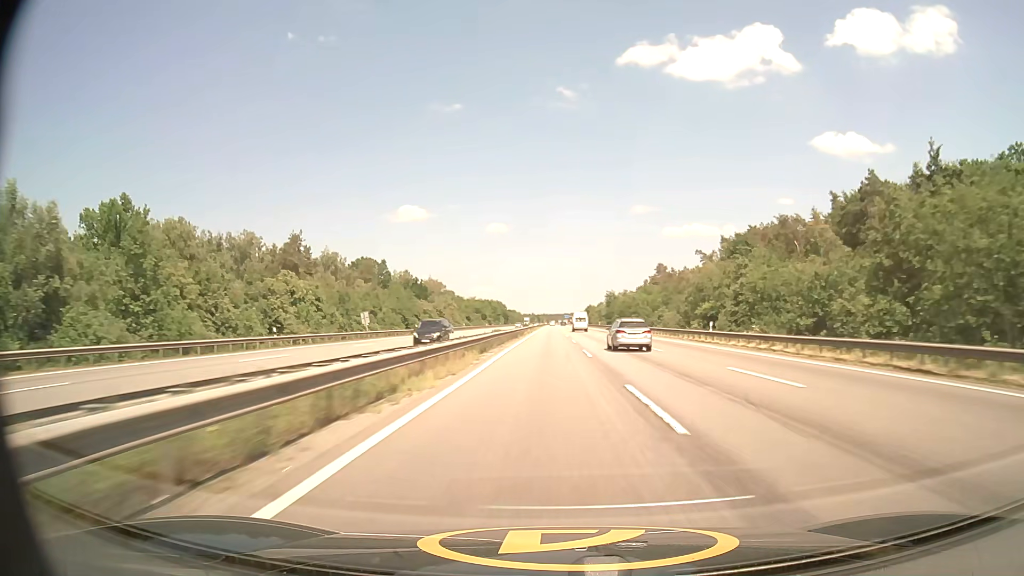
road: motorway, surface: asphalt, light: Day
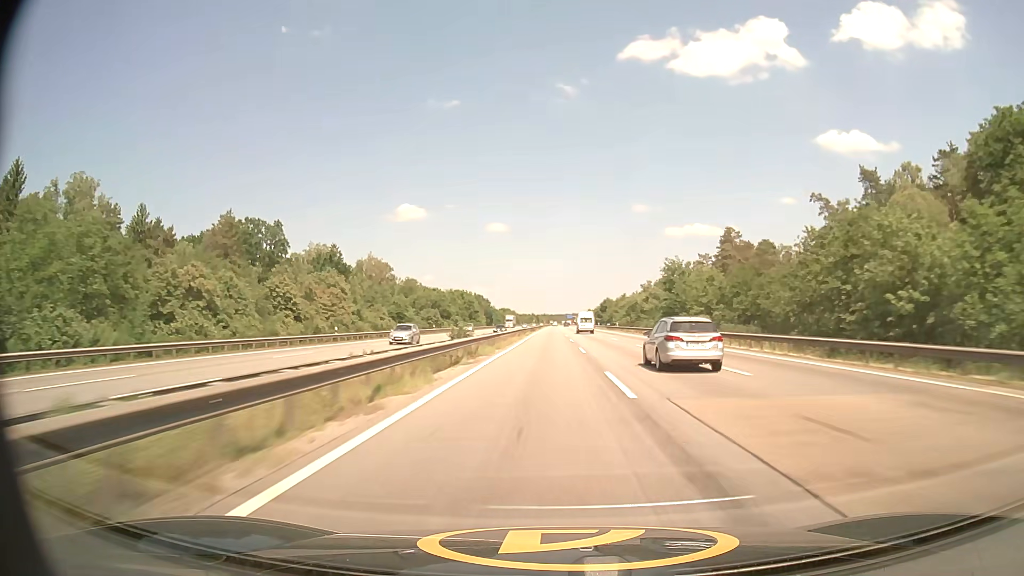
(0.0, +86.3) m; 0°
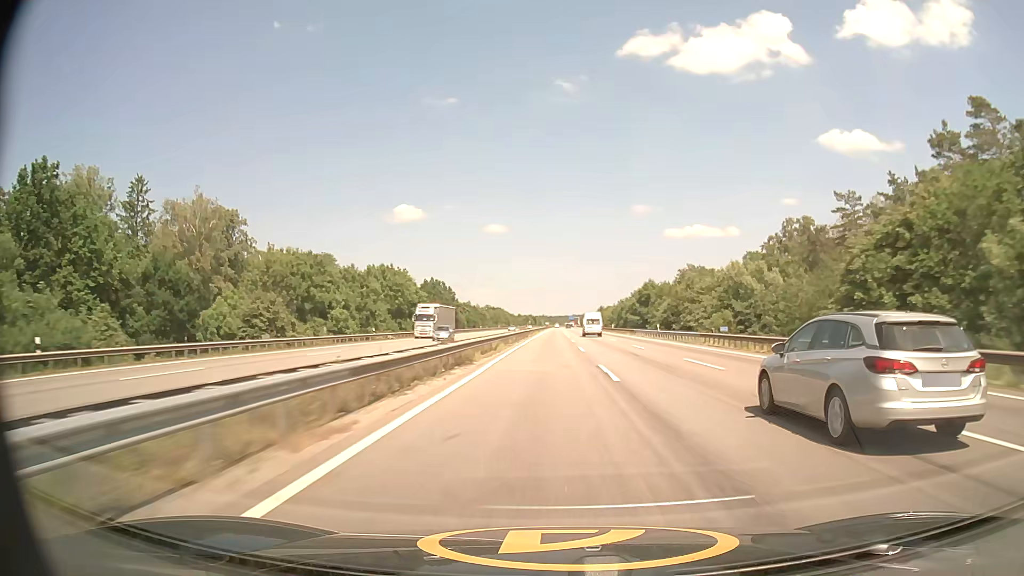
(0.0, +86.1) m; 0°
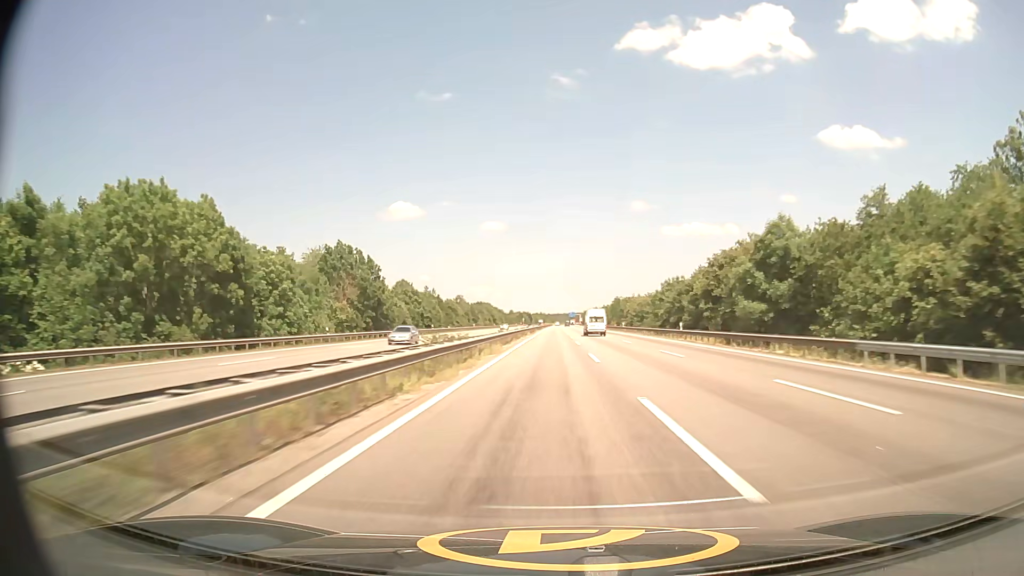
(+0.2, +65.0) m; 0°
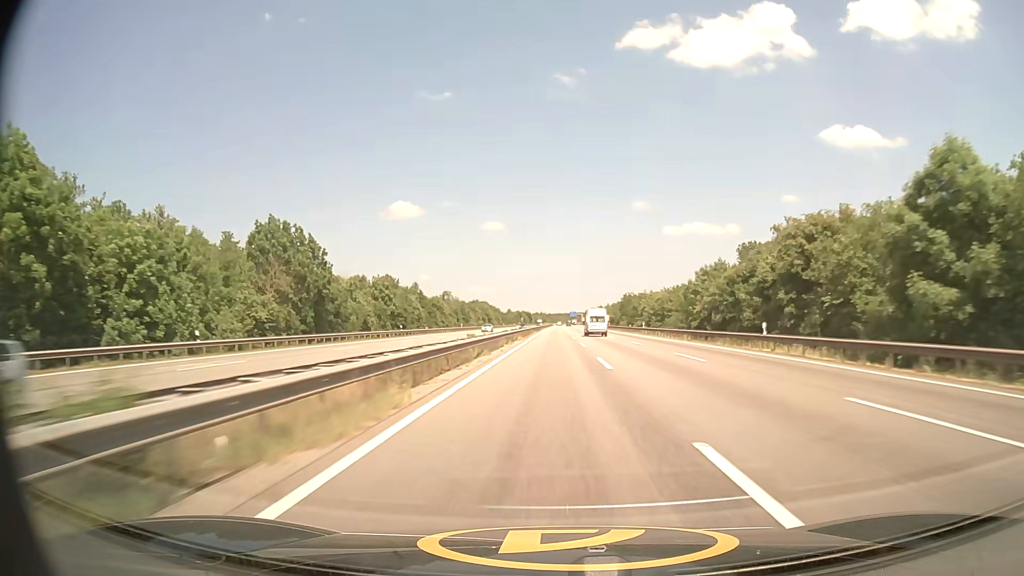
(0.0, +21.8) m; 0°
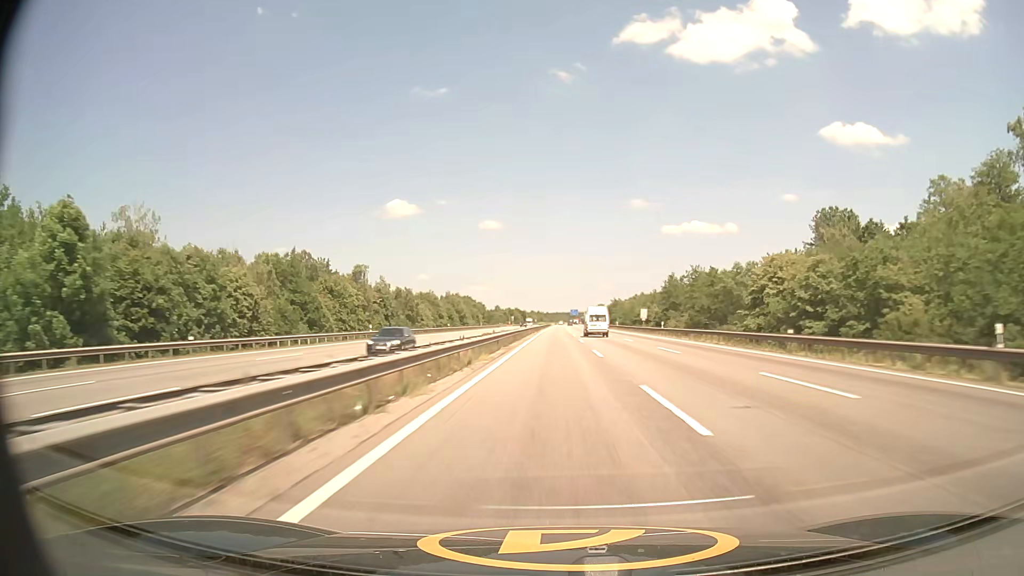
(0.0, +65.6) m; 0°
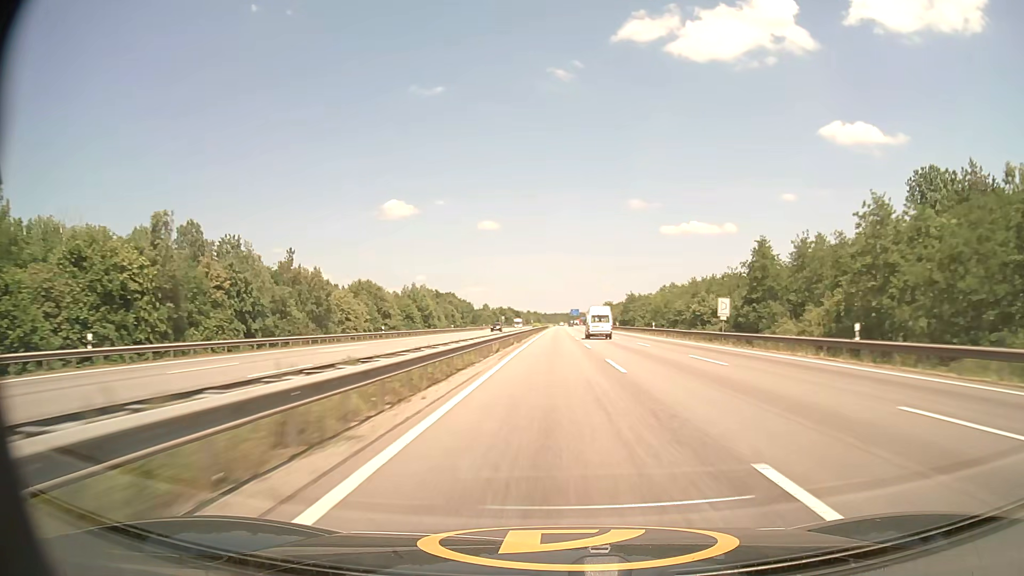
(+0.1, +43.8) m; 0°
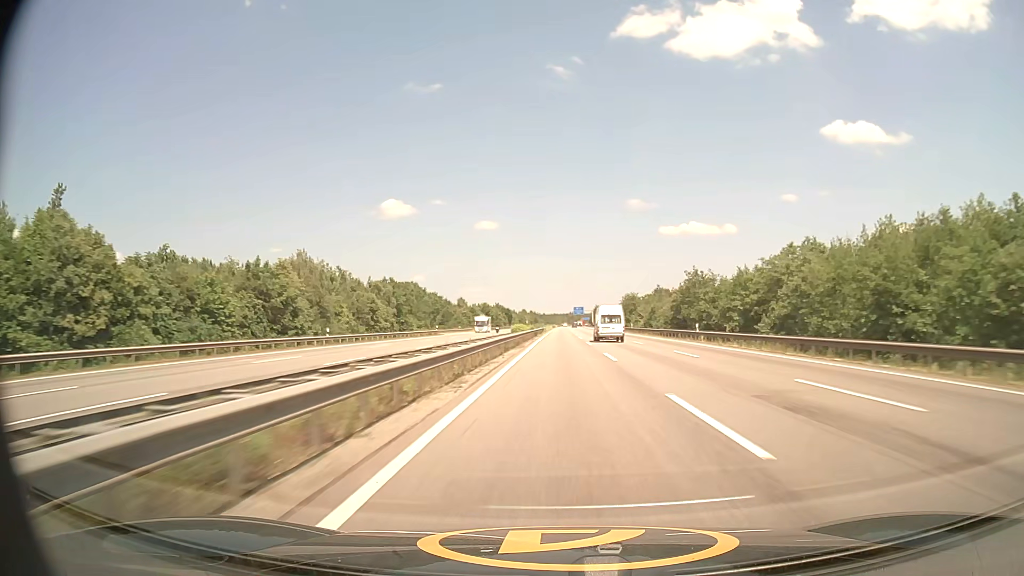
(+0.2, +65.7) m; 0°
(0, +10) (0, +20) (0, +30) (0, +40) (0, +50) (0, +60) (+1, +70) (+1, +80) (+1, +90) (+1, +100) m
